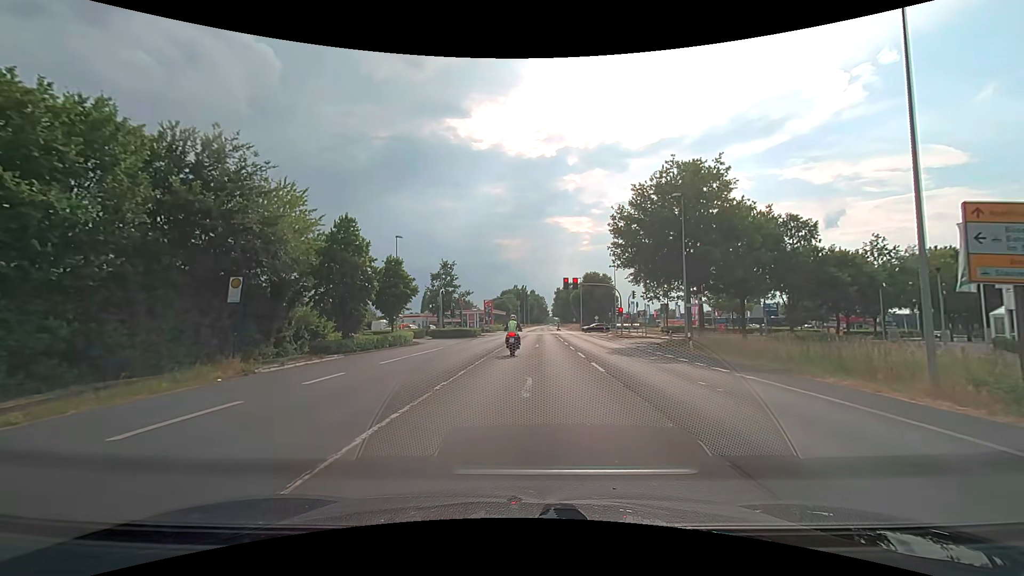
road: secondary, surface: asphalt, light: Day
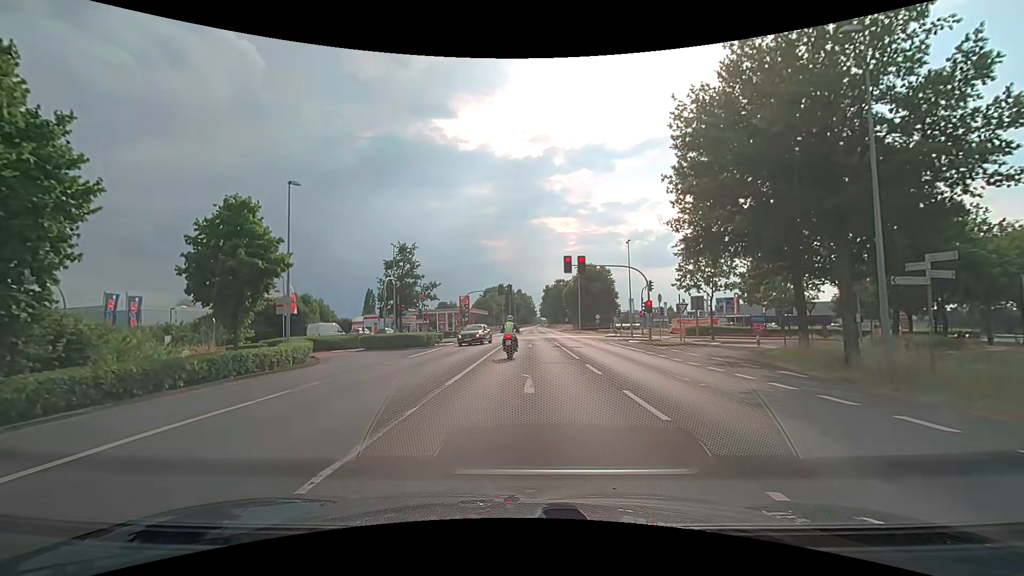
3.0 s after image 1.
(+0.5, +19.0) m; +2°
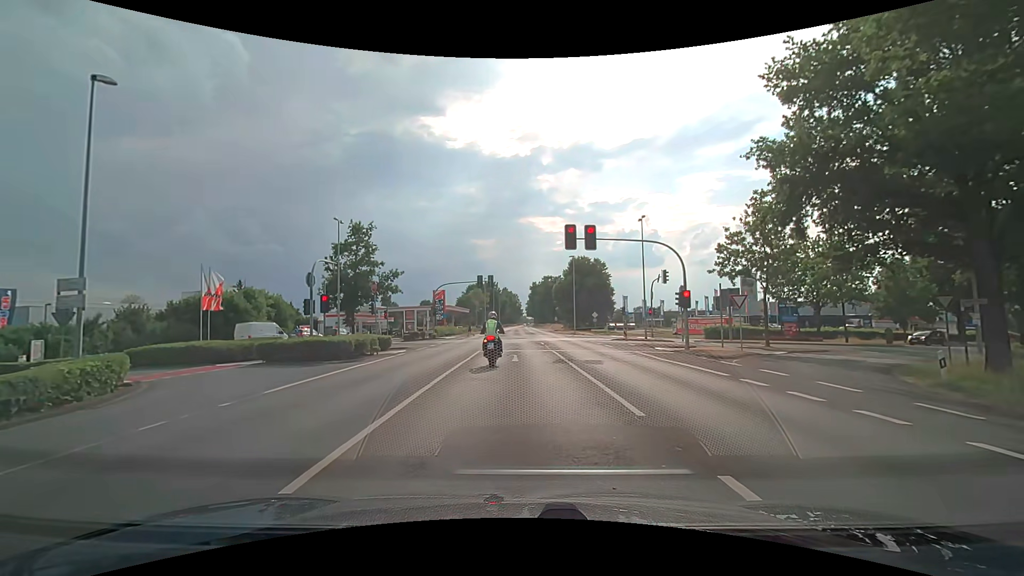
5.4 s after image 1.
(+0.1, +12.1) m; +1°
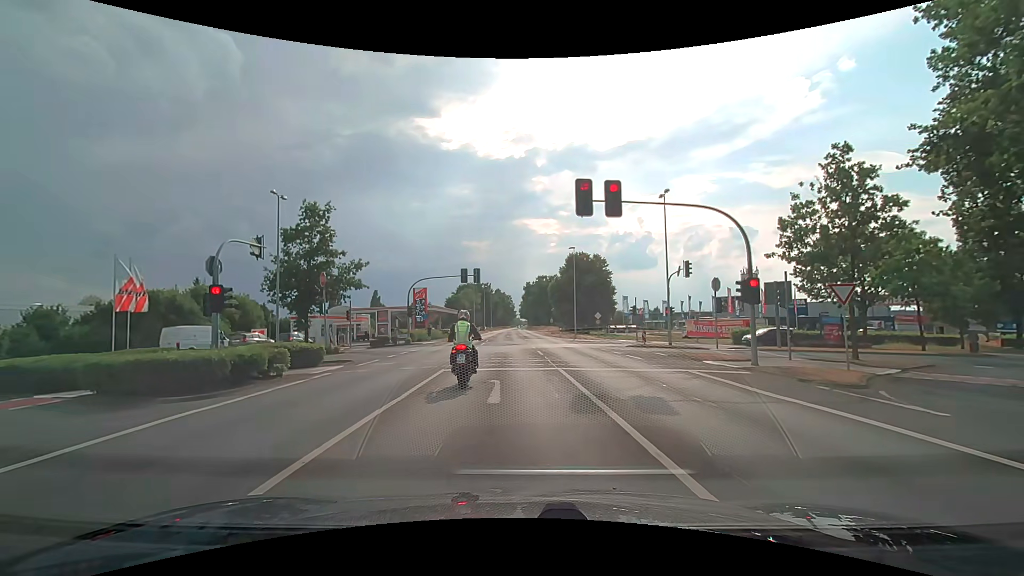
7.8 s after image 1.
(+0.1, +8.8) m; +1°
